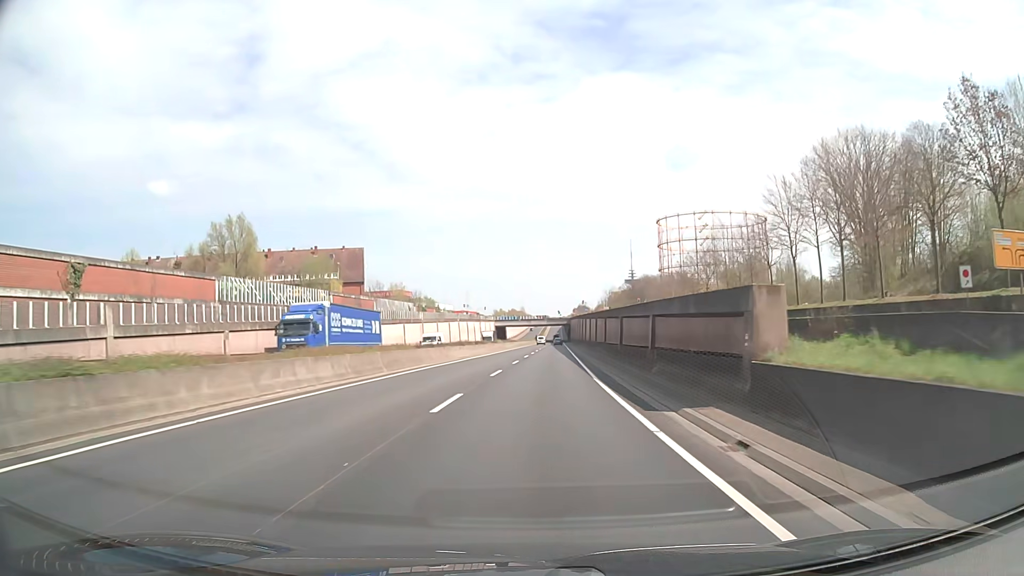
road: trunk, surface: asphalt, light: Day
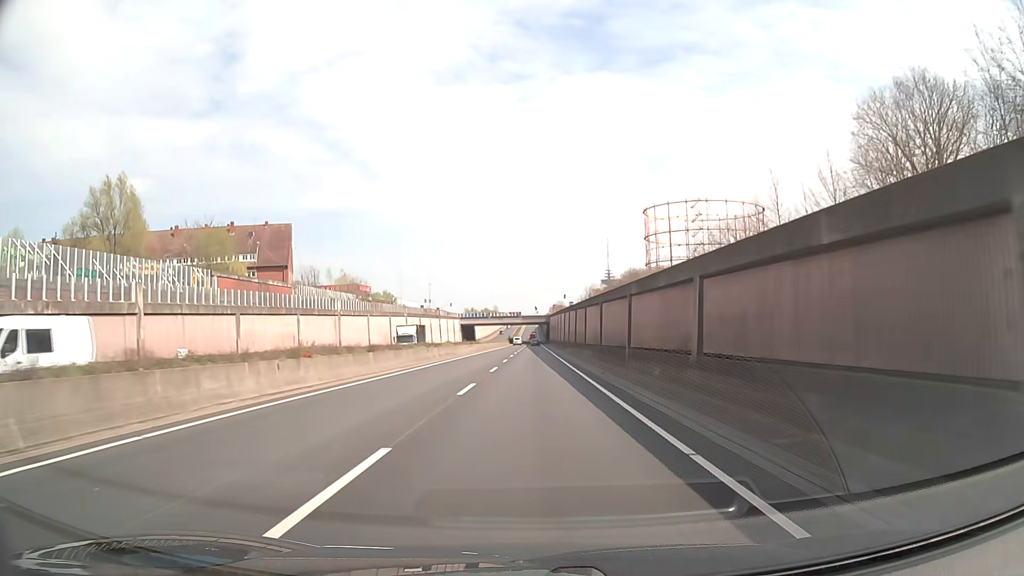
(+0.7, +32.2) m; +2°
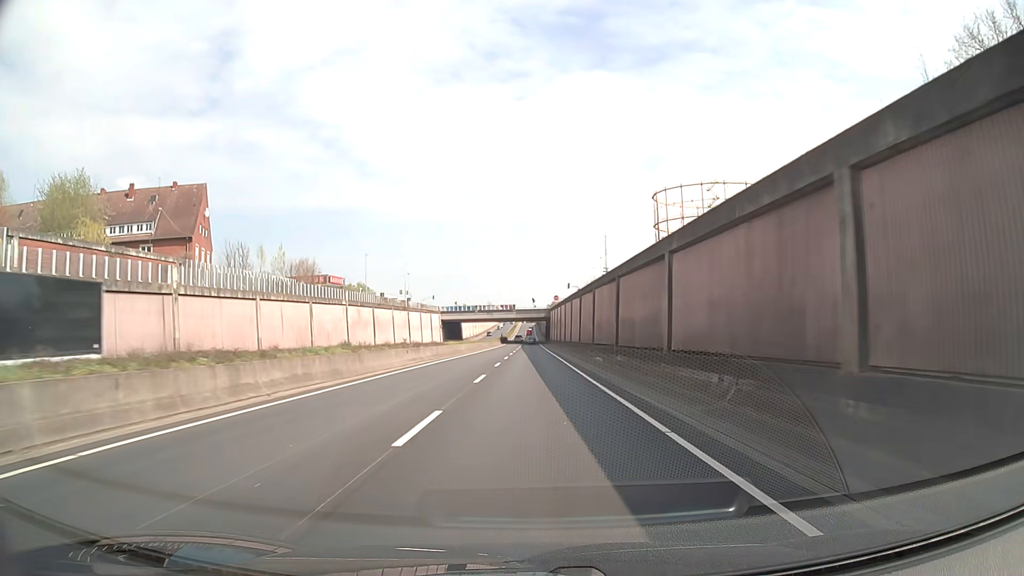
(+0.1, +32.2) m; 0°
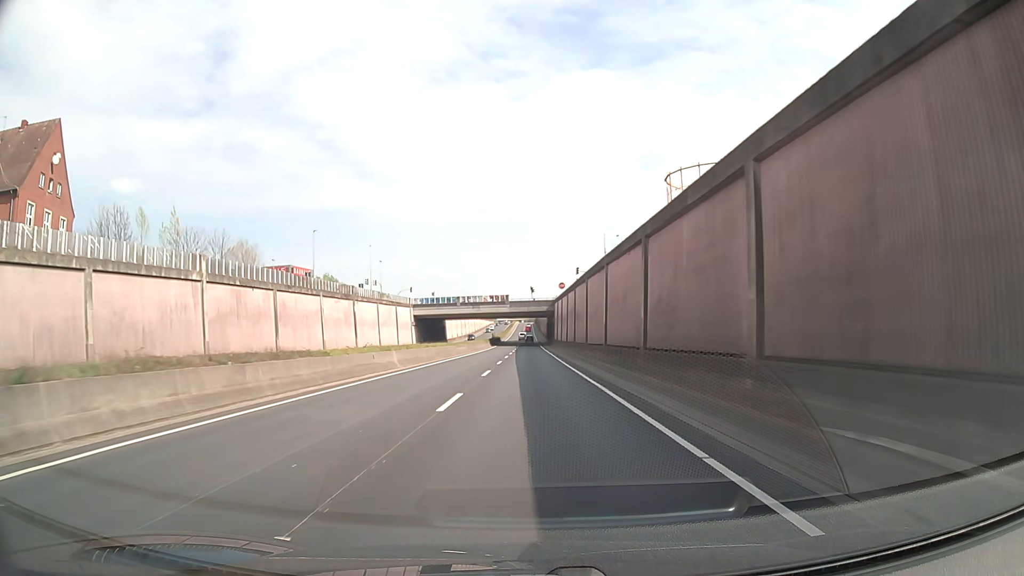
(0.0, +32.2) m; 0°
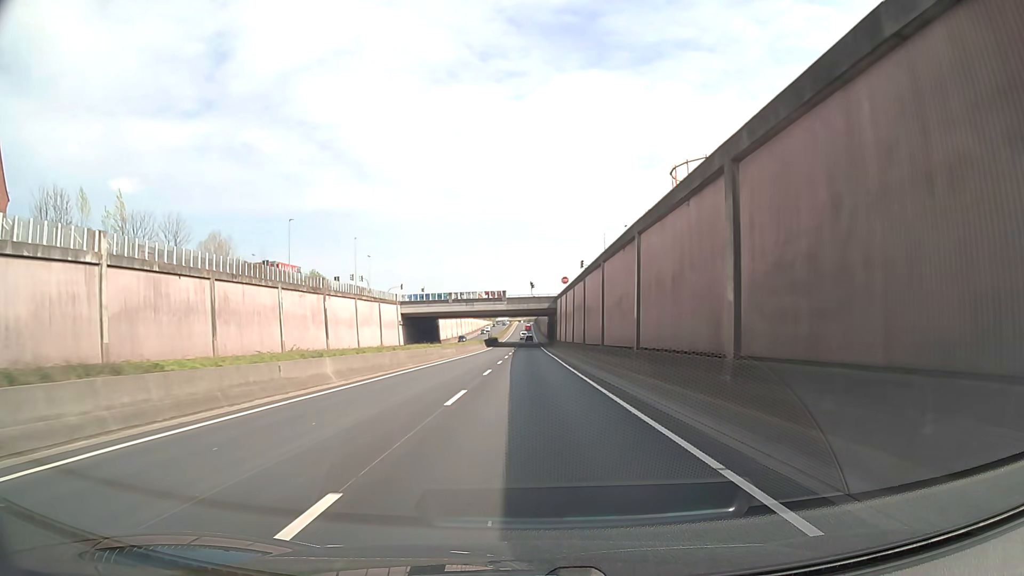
(0.0, +10.7) m; 0°
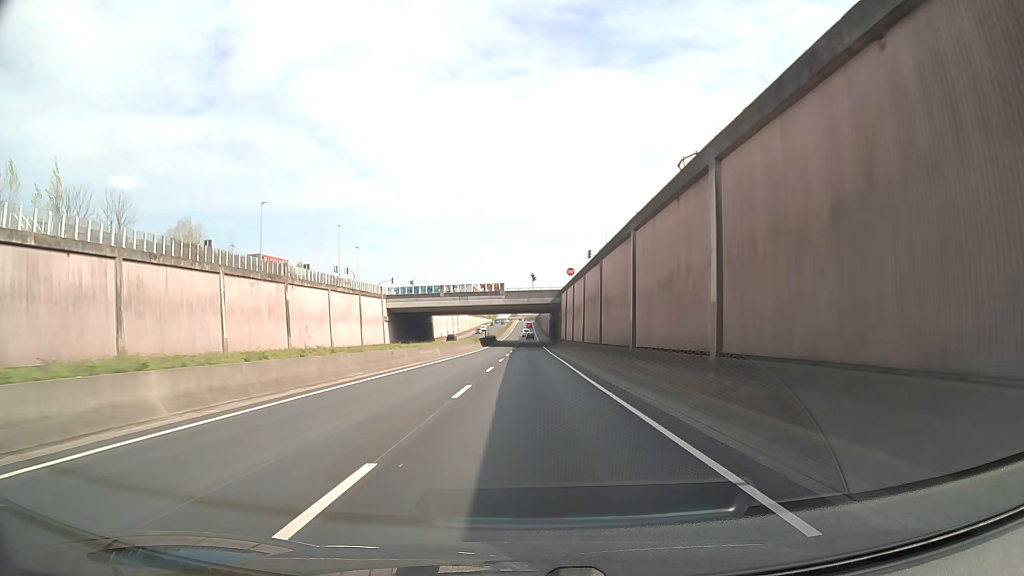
(0.0, +10.7) m; 0°
